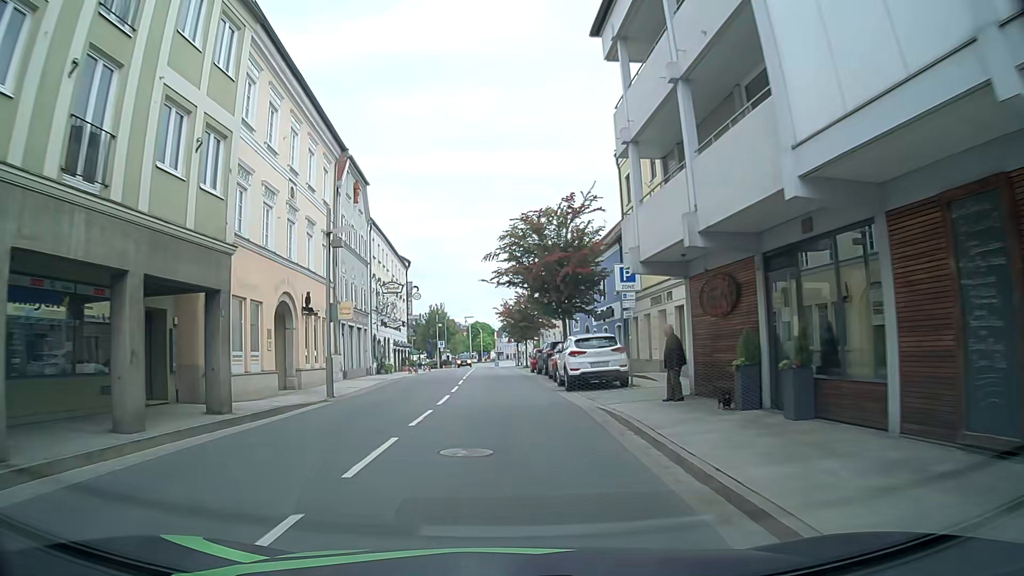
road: primary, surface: asphalt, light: Day
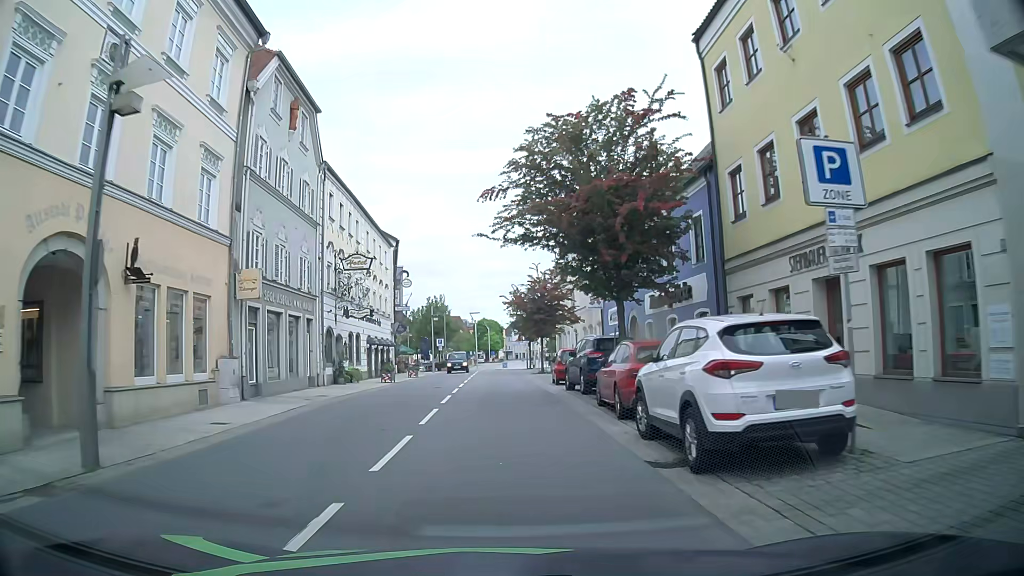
(-0.2, +13.0) m; -1°
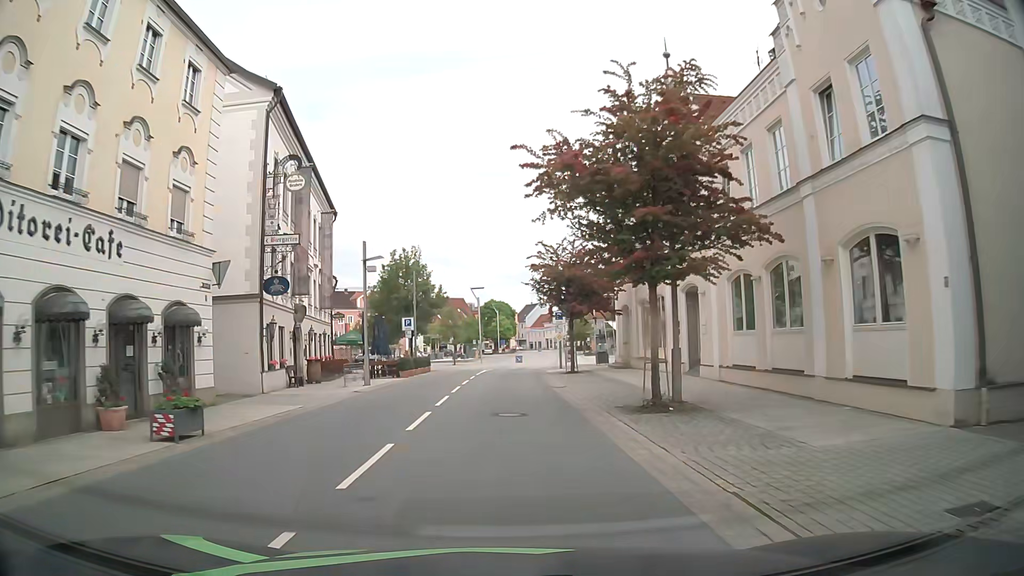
(-0.7, +32.8) m; -1°
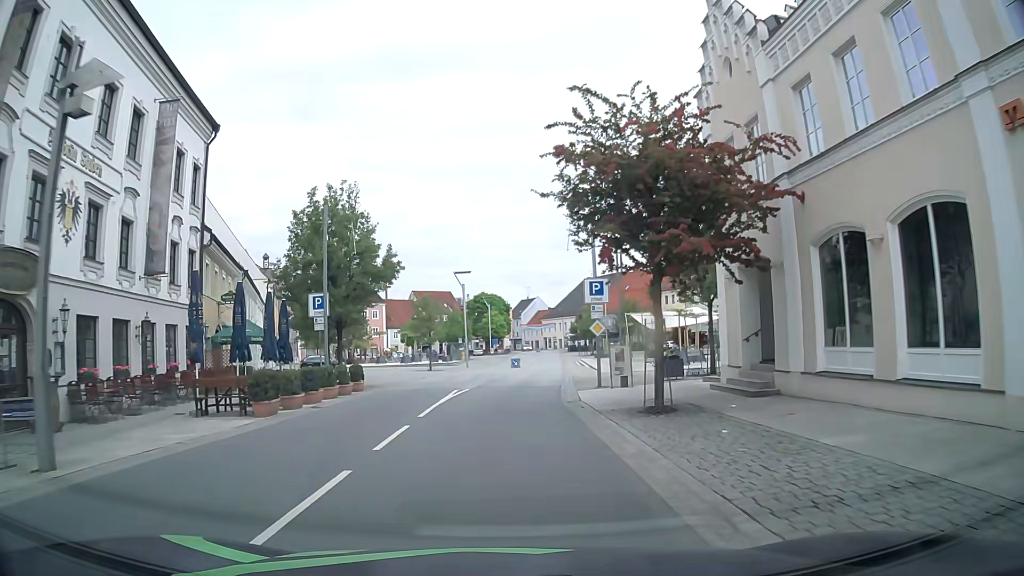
(0.0, +20.1) m; 0°
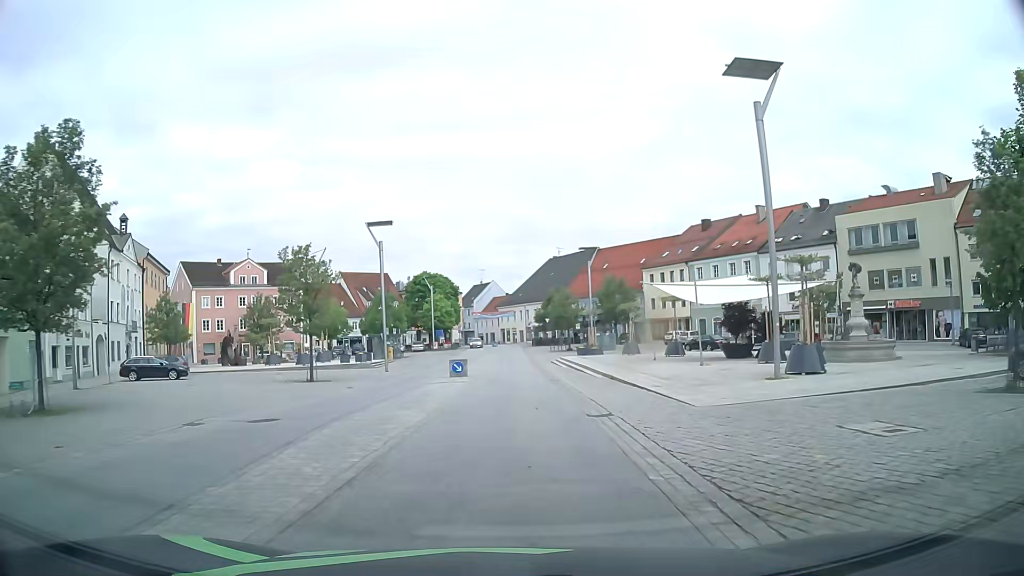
(+0.9, +27.1) m; +5°
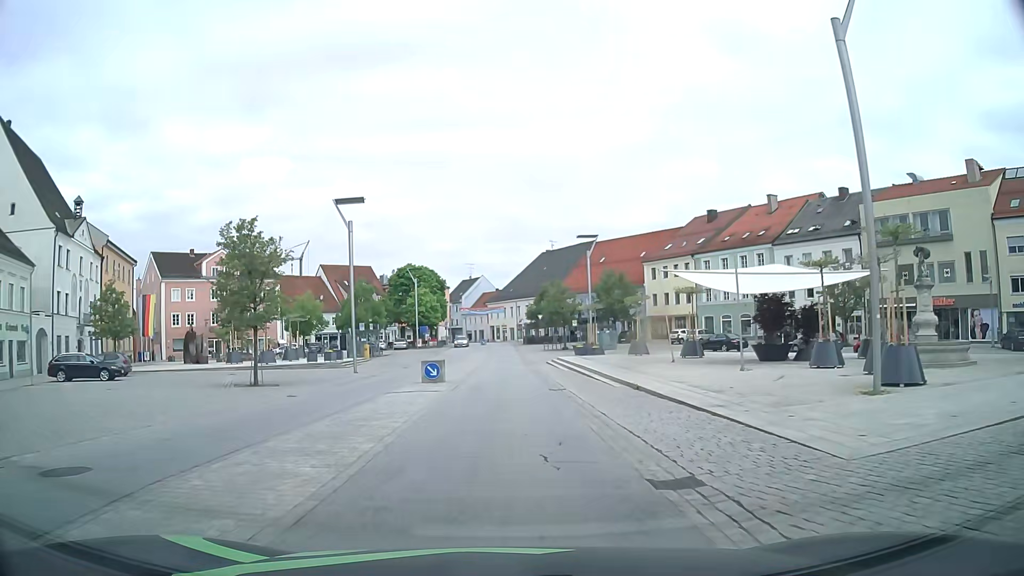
(0.0, +6.9) m; +1°
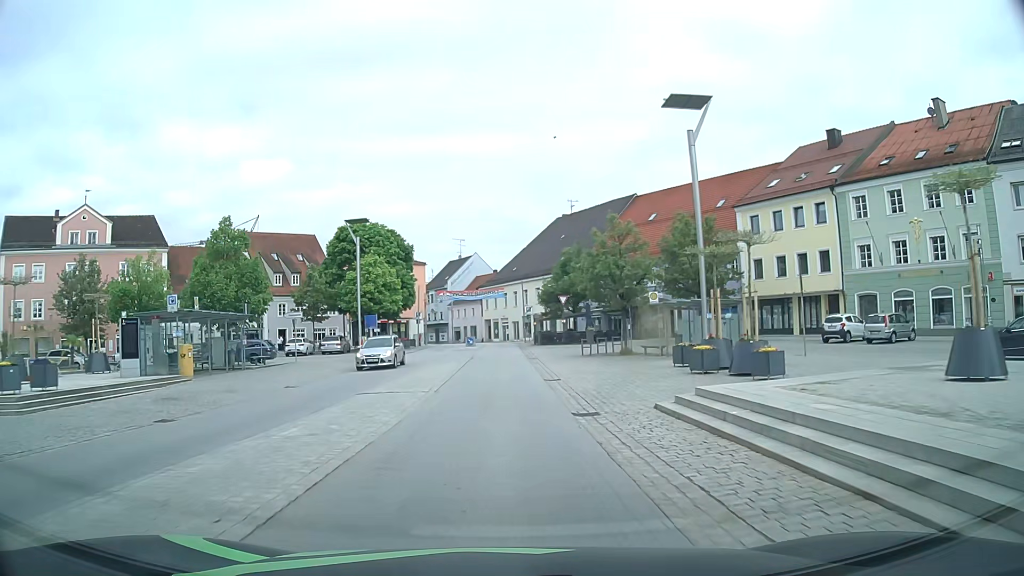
(-0.1, +35.2) m; 0°
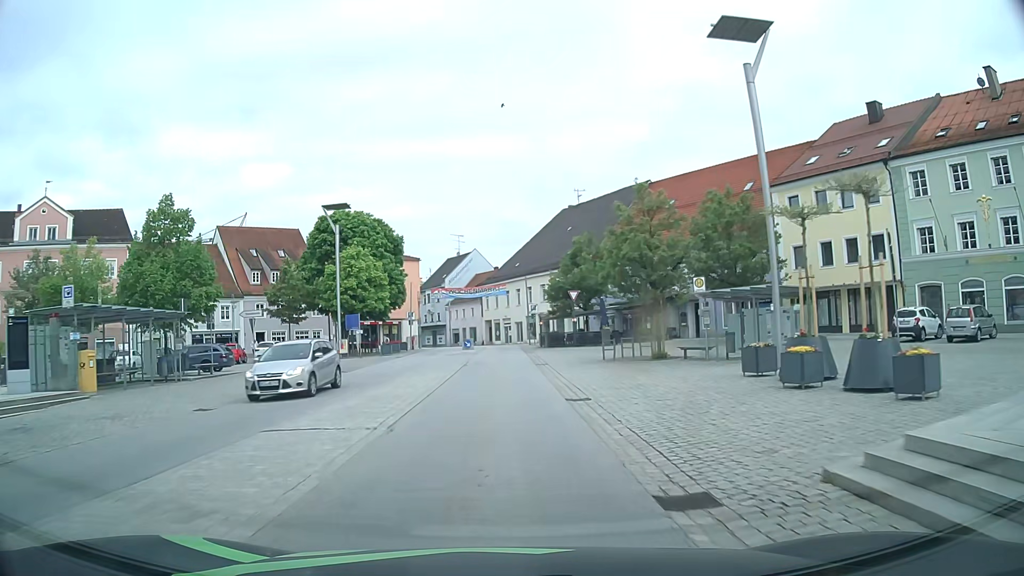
(0.0, +7.2) m; 0°
